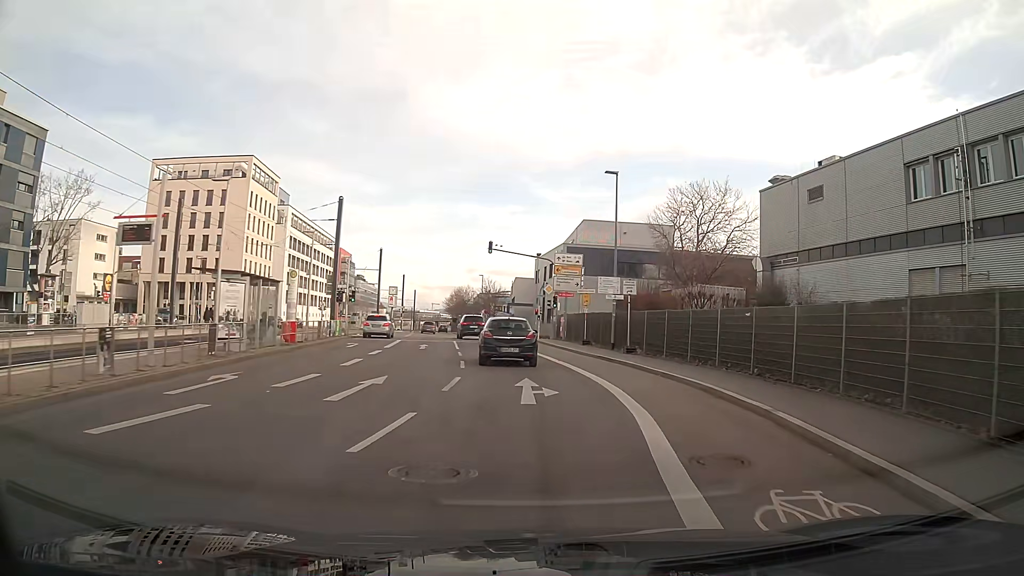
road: secondary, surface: asphalt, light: Day
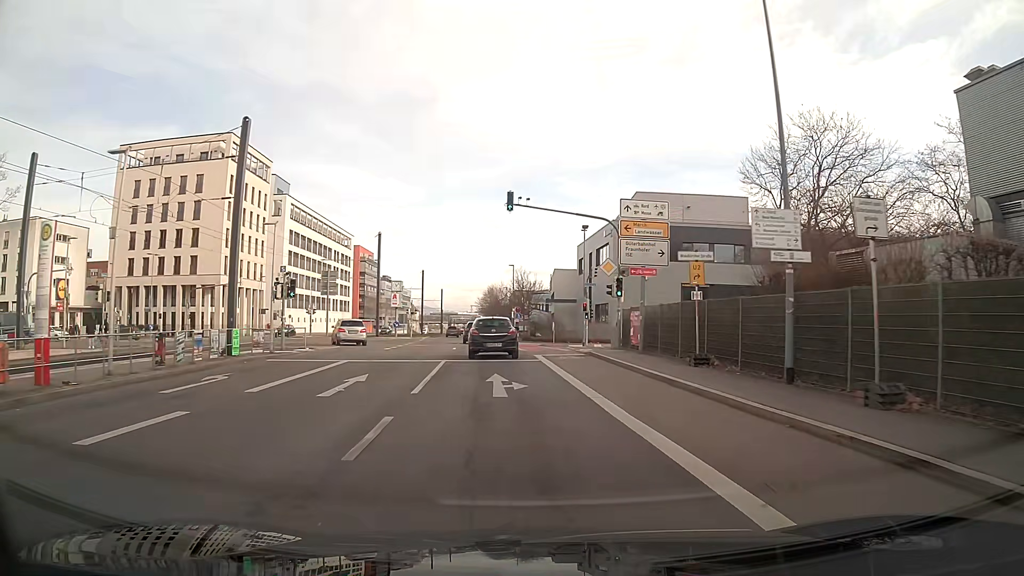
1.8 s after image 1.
(-0.5, +18.5) m; -4°
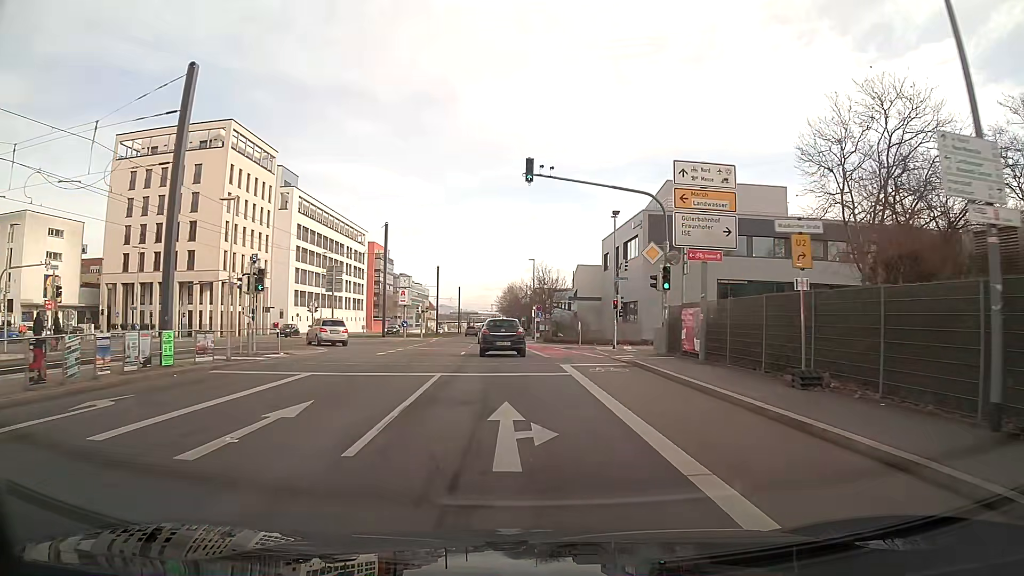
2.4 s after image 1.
(-0.1, +5.9) m; -1°
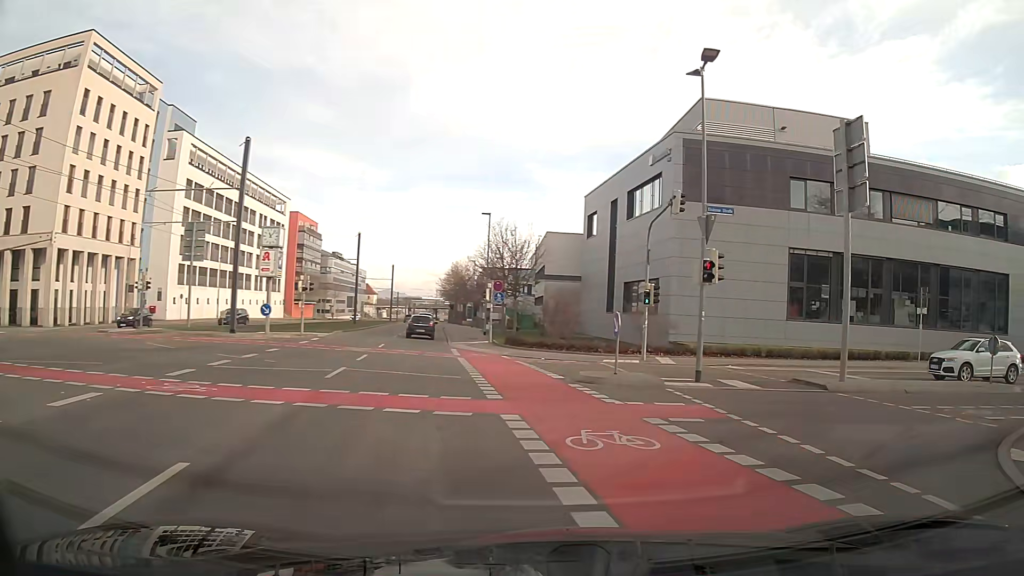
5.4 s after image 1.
(+0.3, +24.2) m; +14°
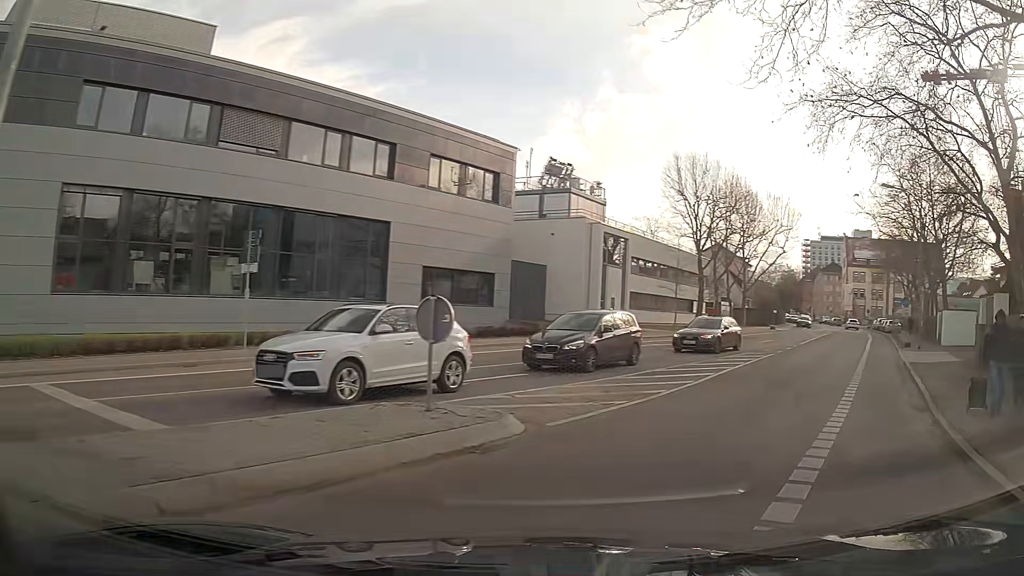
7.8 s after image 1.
(+6.2, +11.7) m; +55°
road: tertiary
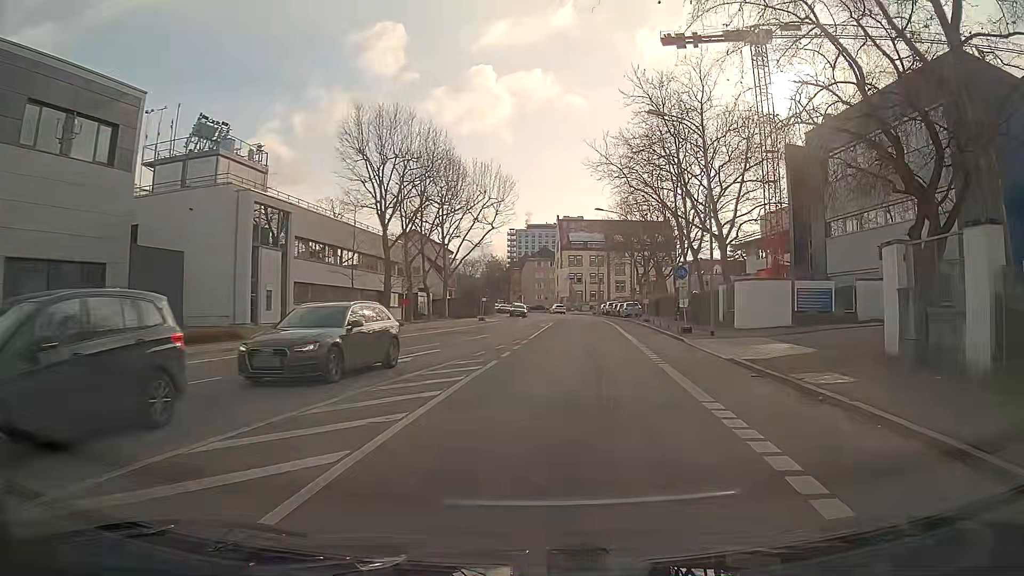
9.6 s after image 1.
(+2.8, +12.1) m; +21°
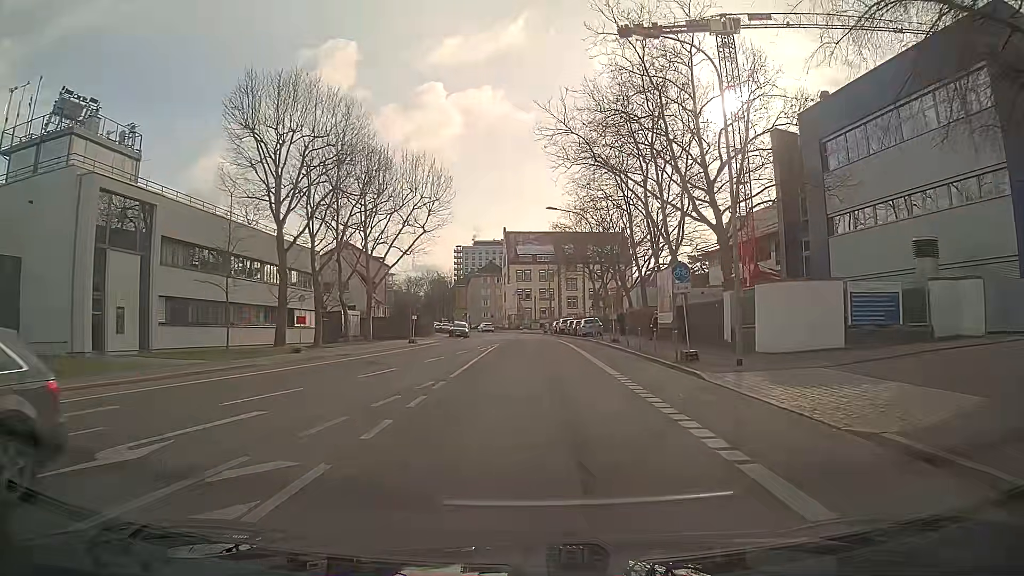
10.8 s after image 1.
(+0.4, +10.1) m; +3°
